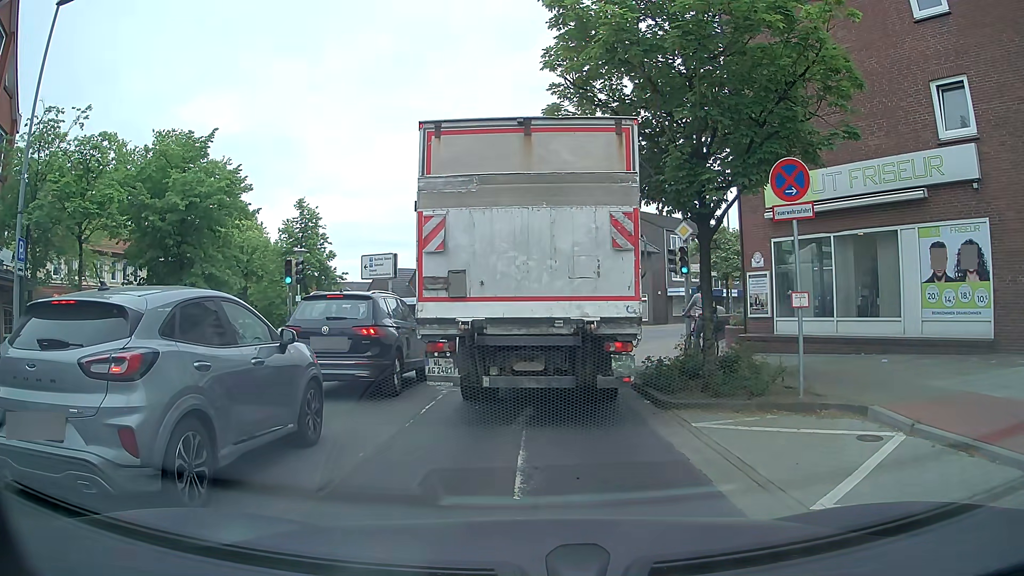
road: tertiary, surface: asphalt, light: Day
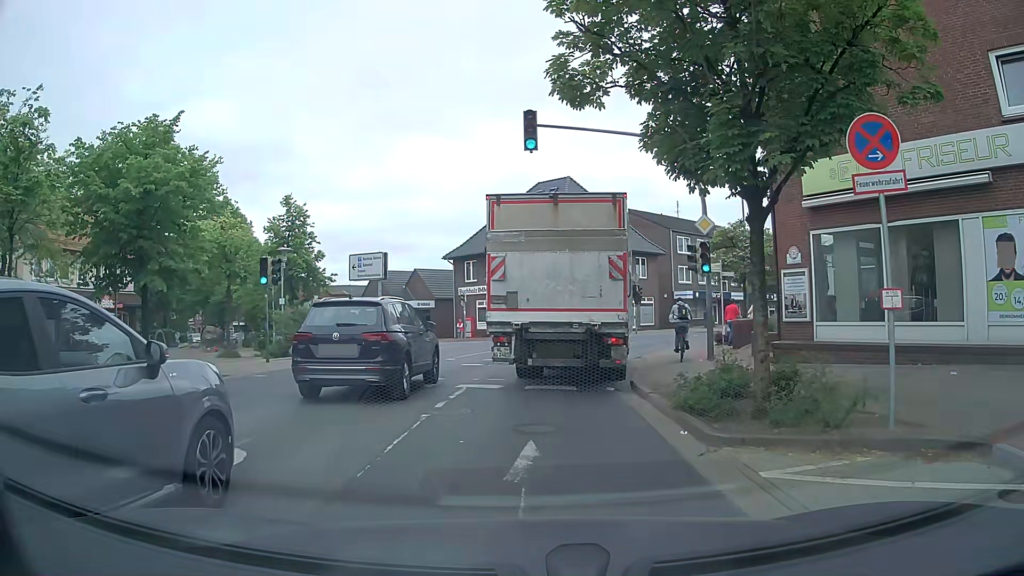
(-0.1, +2.5) m; -1°
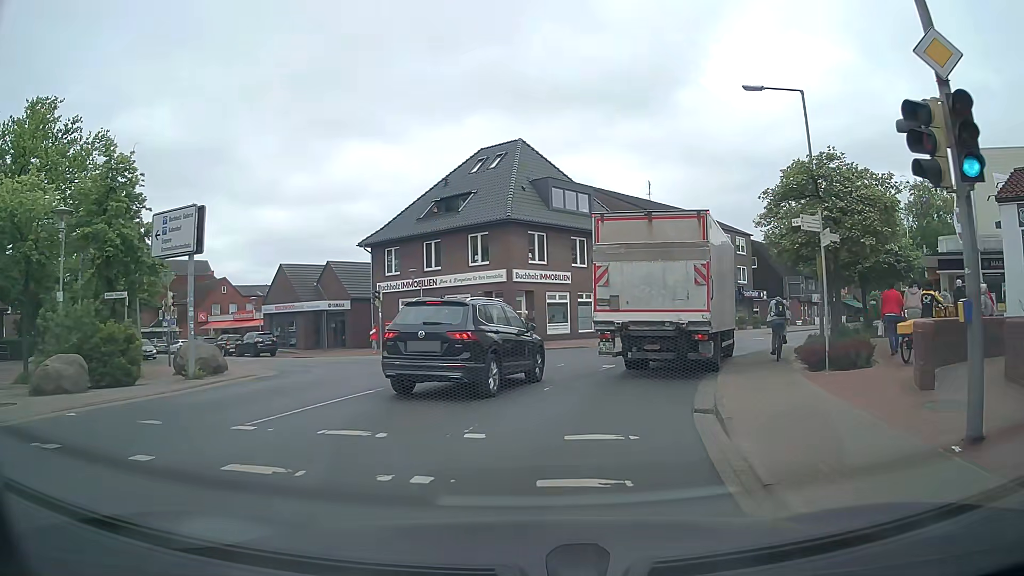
(+0.1, +13.3) m; +4°
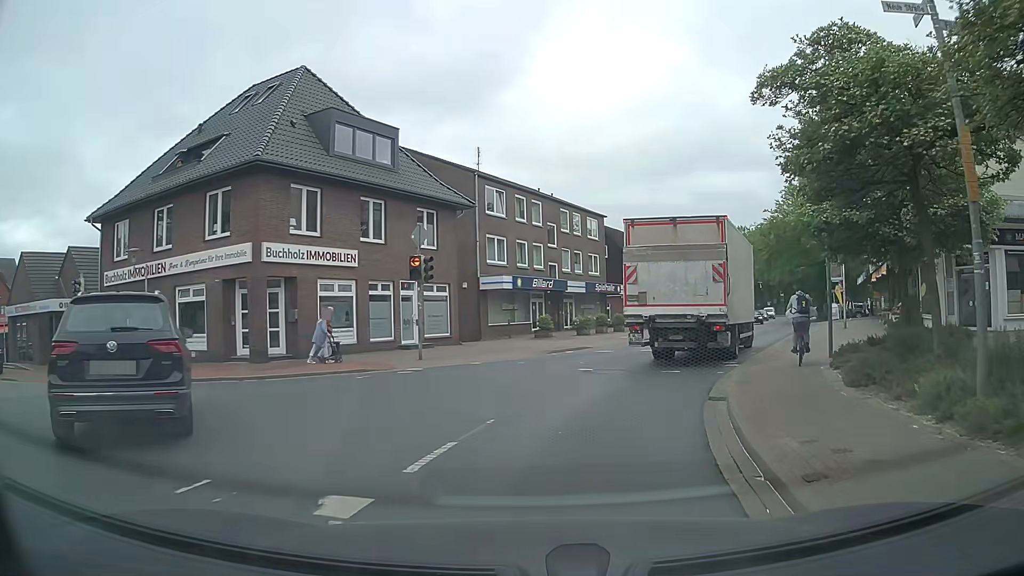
(+1.7, +13.4) m; +15°
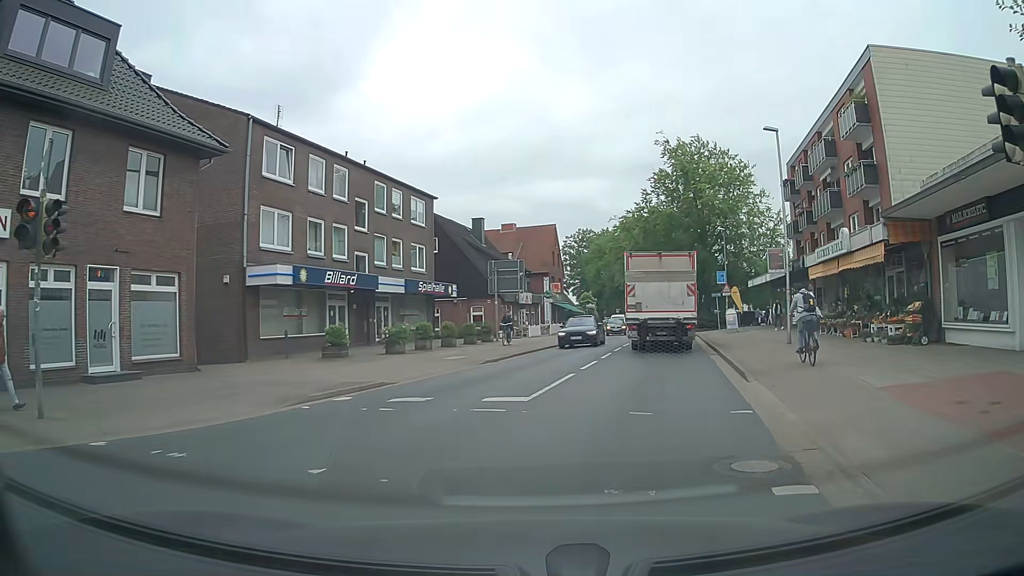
(+1.1, +11.8) m; +12°
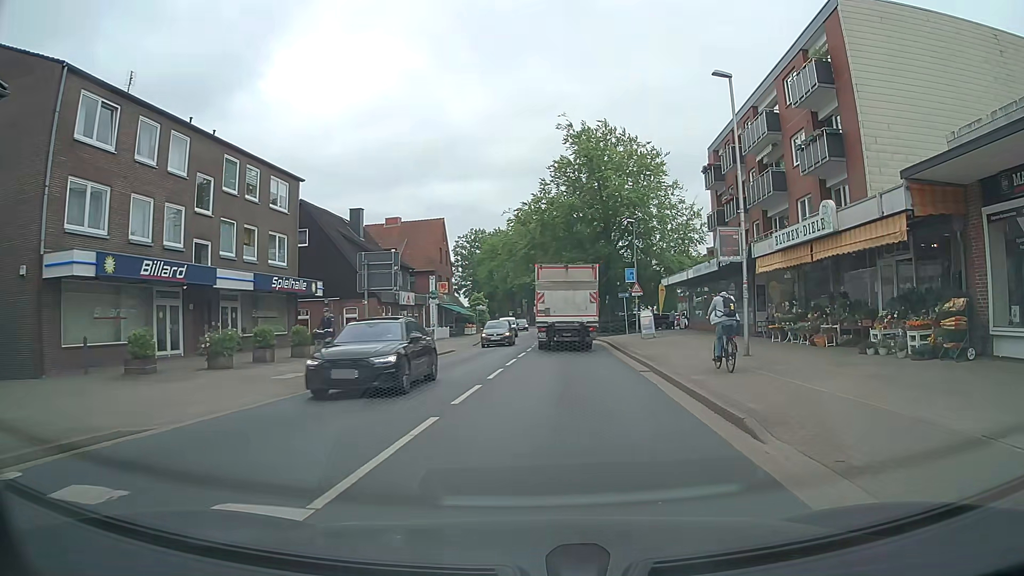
(+0.6, +6.7) m; +10°
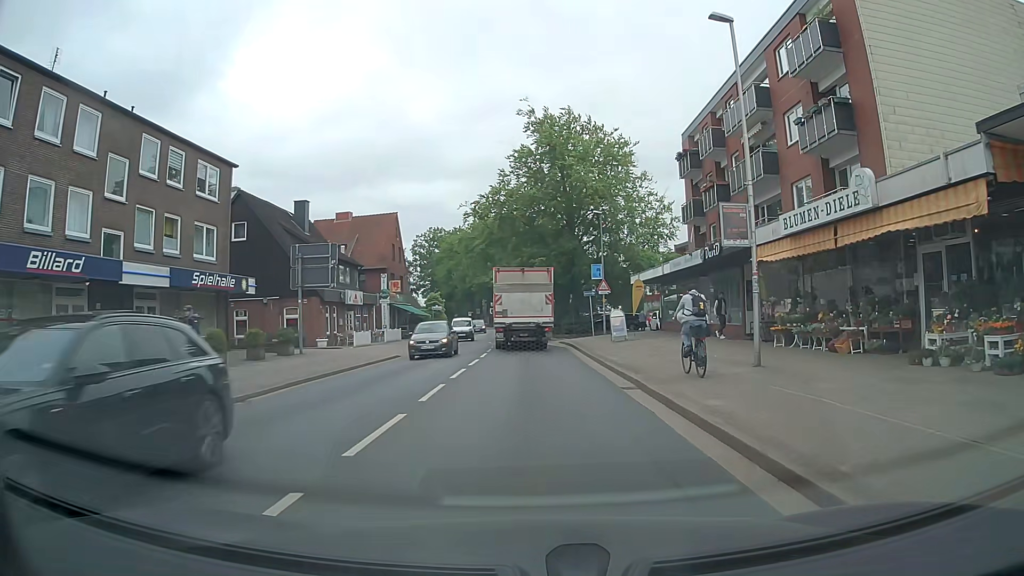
(+0.1, +4.1) m; +2°
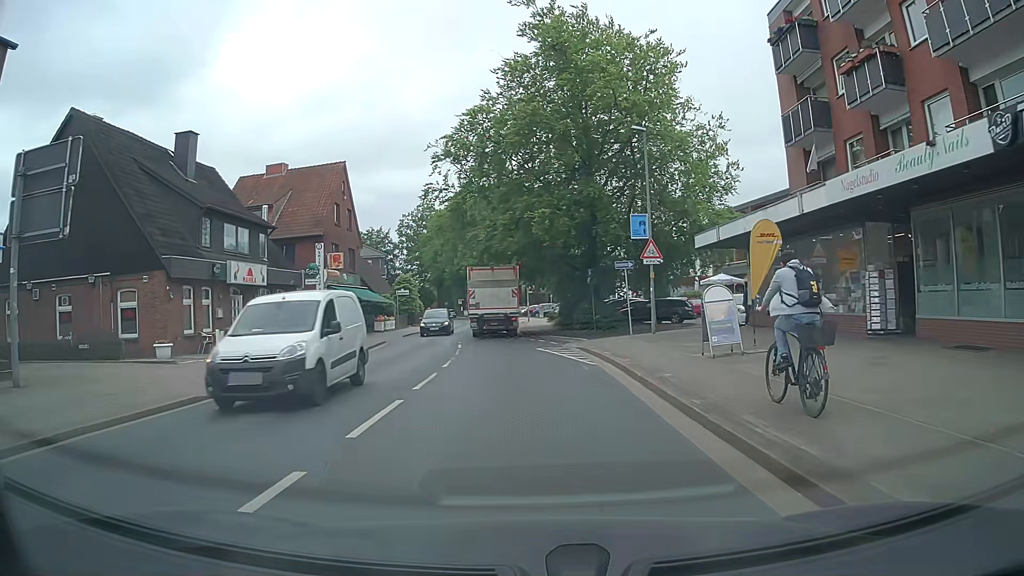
(+0.2, +17.7) m; +1°
(0, +10) (-1, +20) (-2, +30) (-3, +40) (-4, +50) (-4, +60) (-4, +70) (-6, +80) (-8, +89) (-11, +99) m
